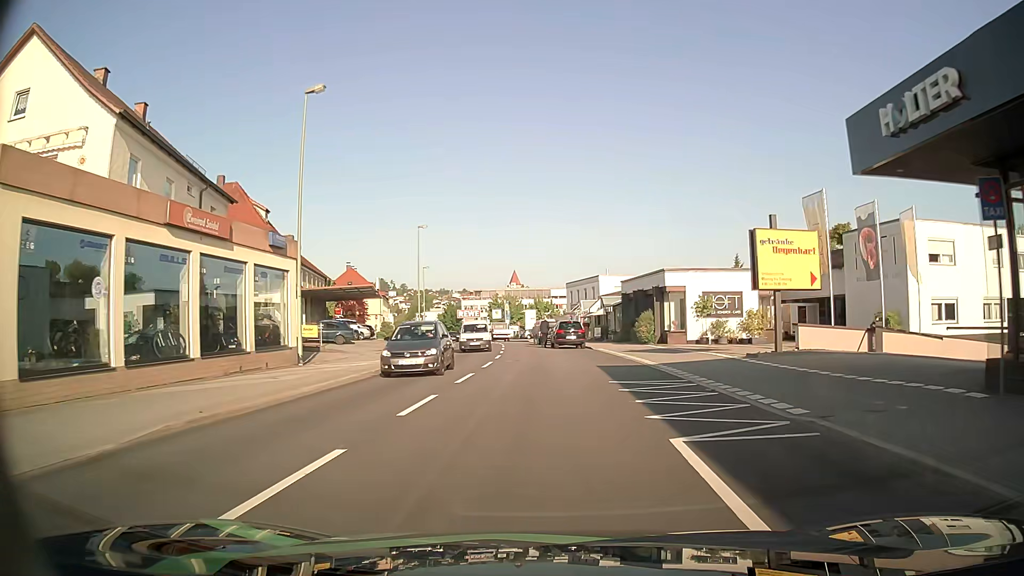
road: tertiary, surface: asphalt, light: Day
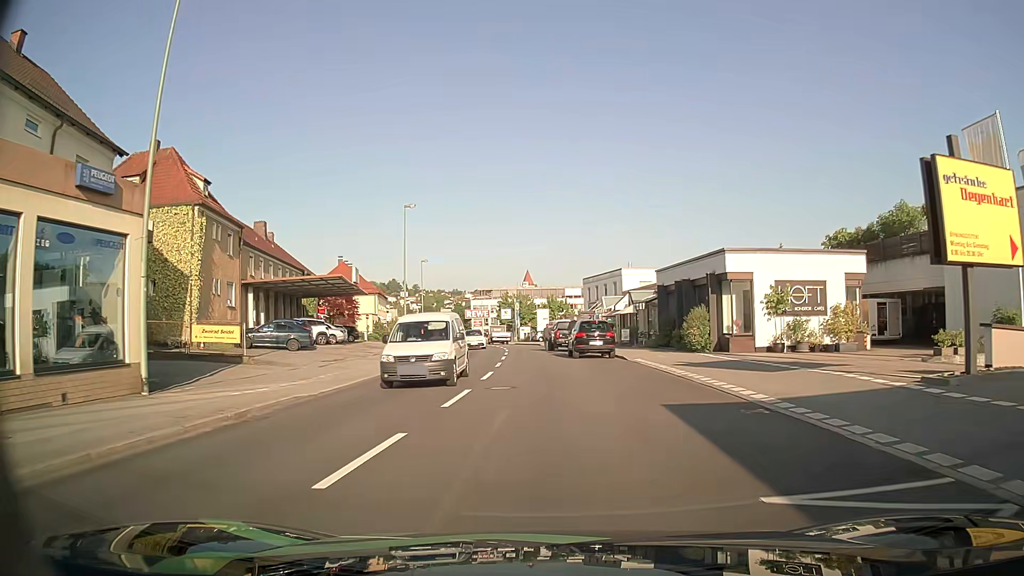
(-0.1, +10.7) m; -1°
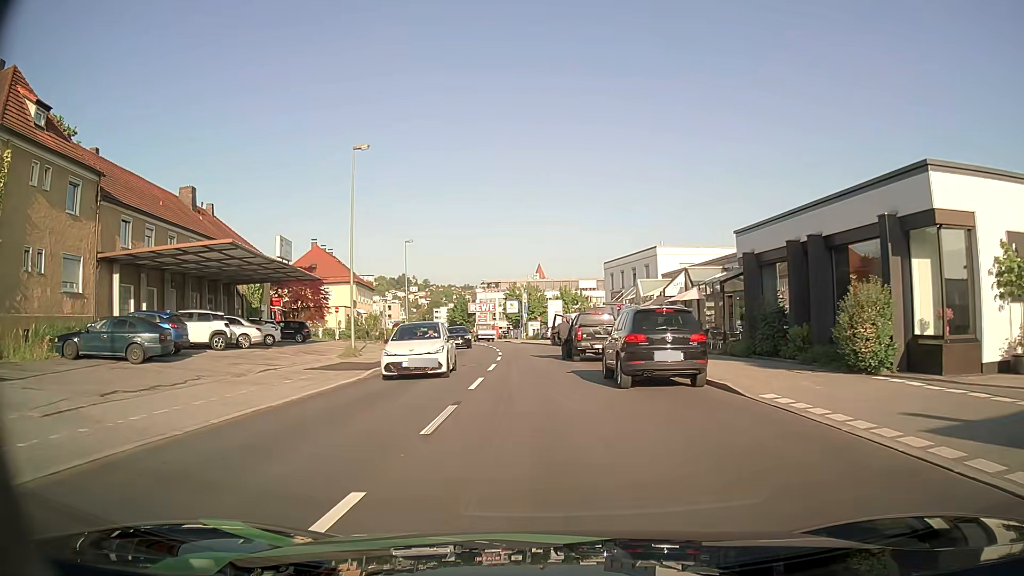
(-0.2, +15.3) m; -1°
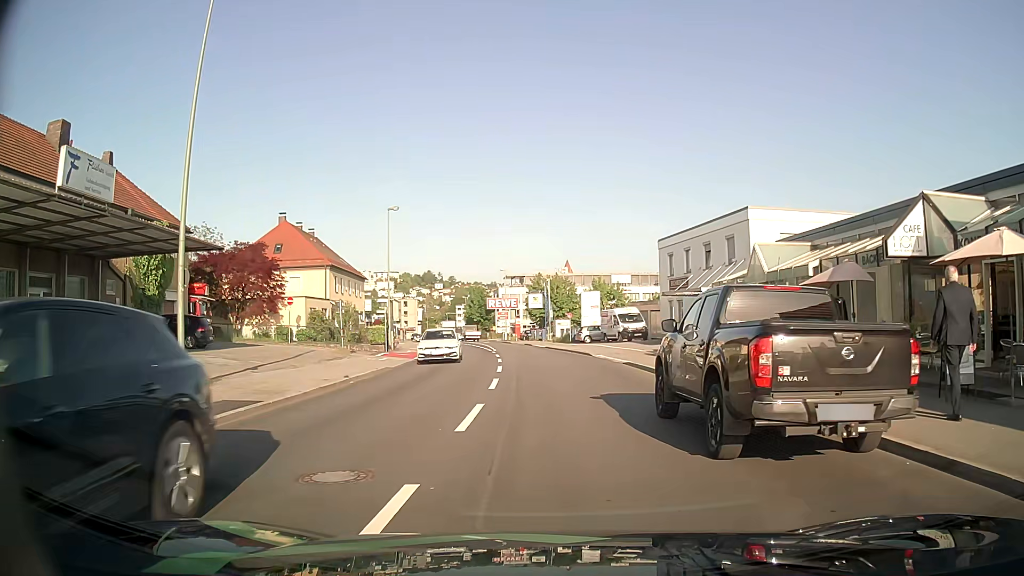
(-0.5, +17.5) m; -2°
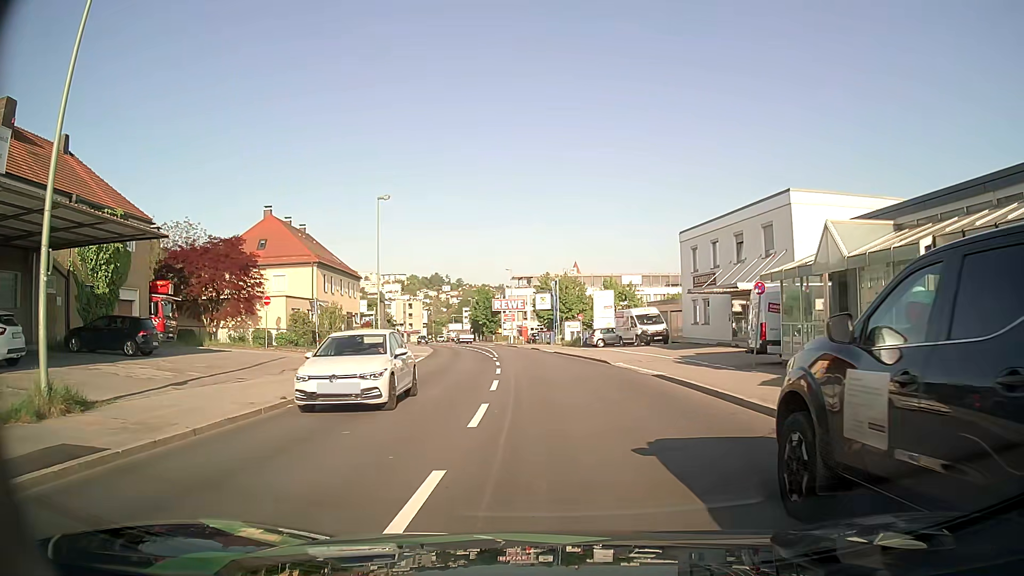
(0.0, +5.3) m; -1°
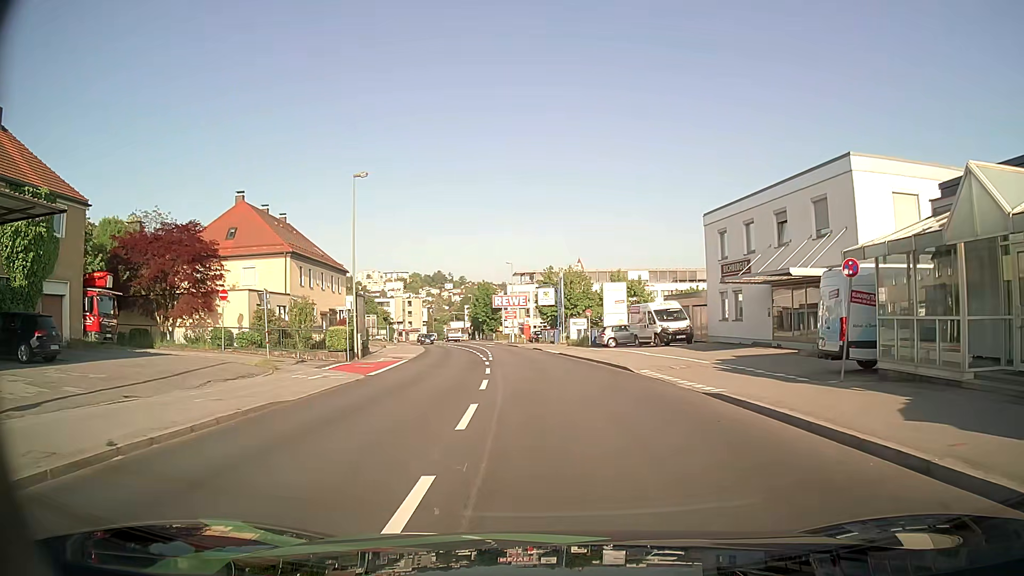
(0.0, +6.3) m; 0°
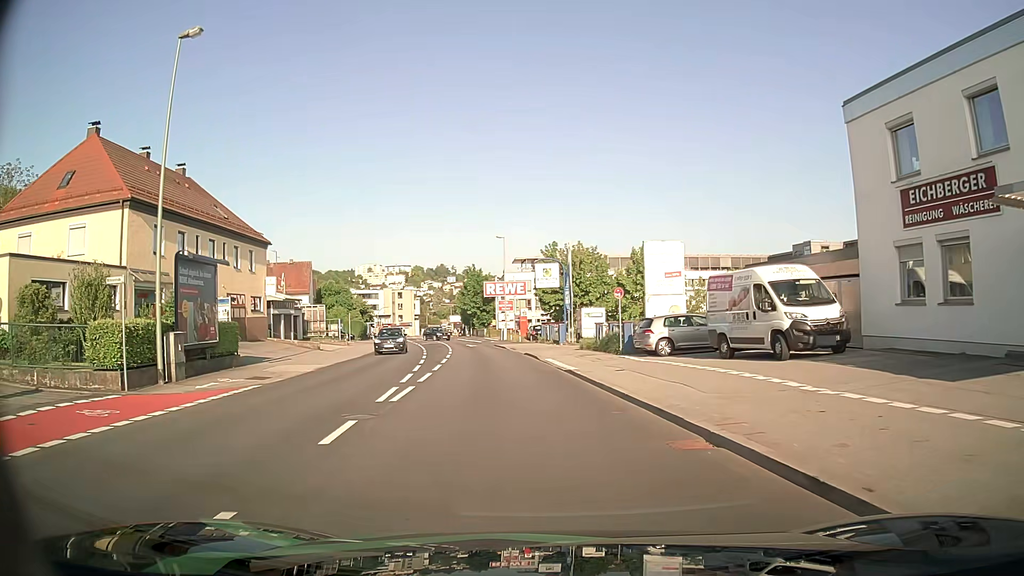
(0.0, +19.9) m; -1°
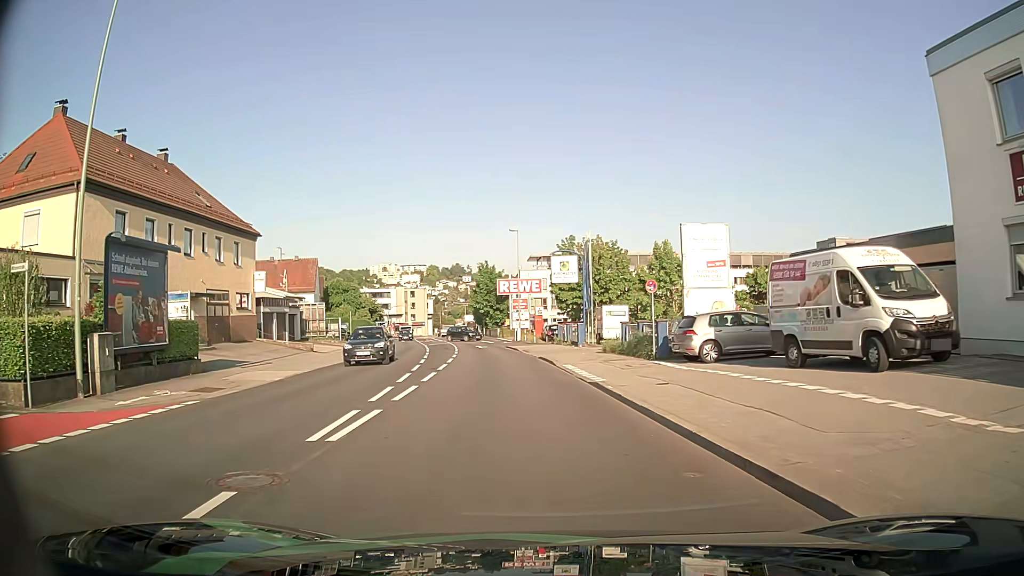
(0.0, +4.5) m; -1°
